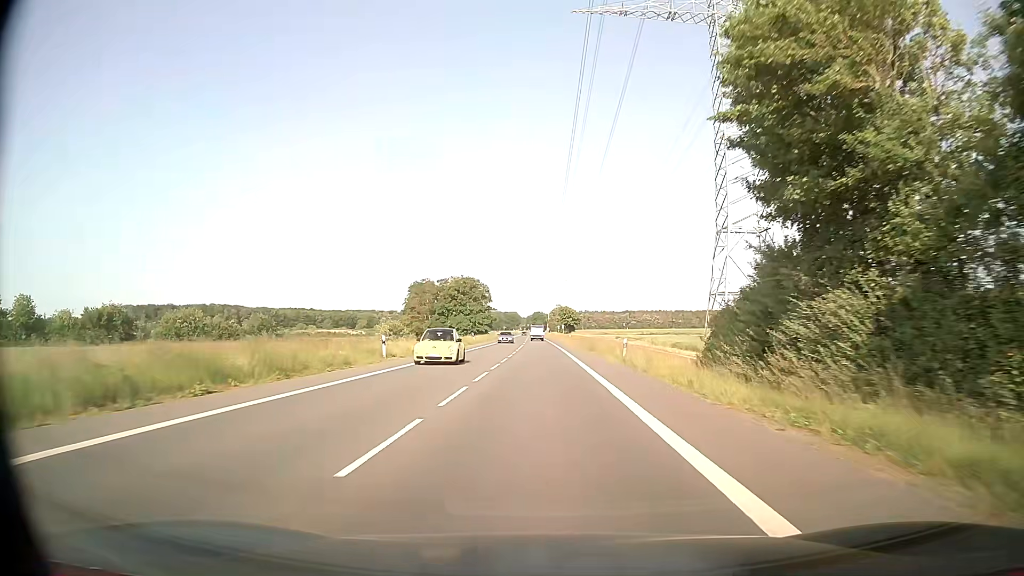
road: secondary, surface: asphalt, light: Day
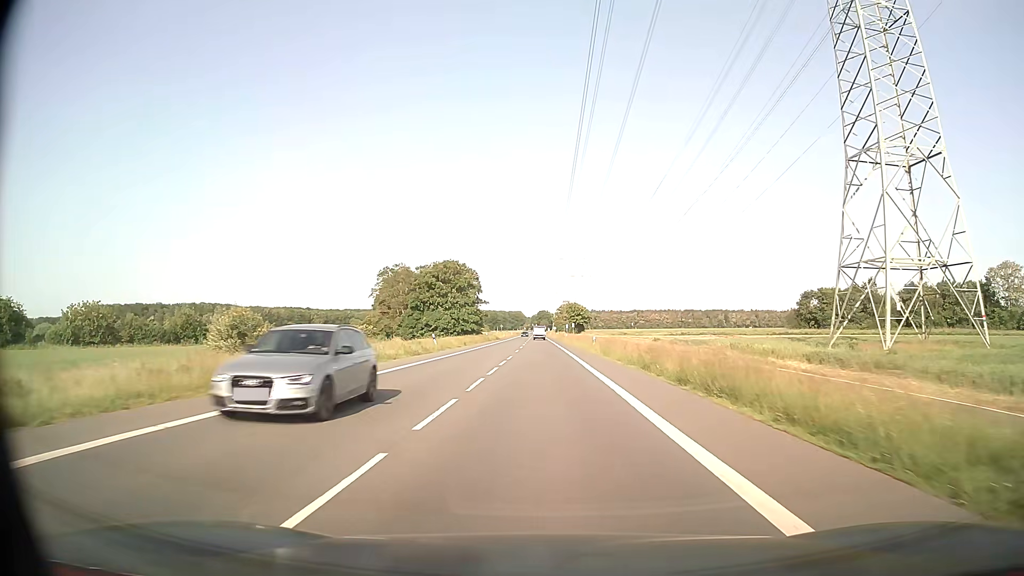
(-0.3, +33.1) m; -1°
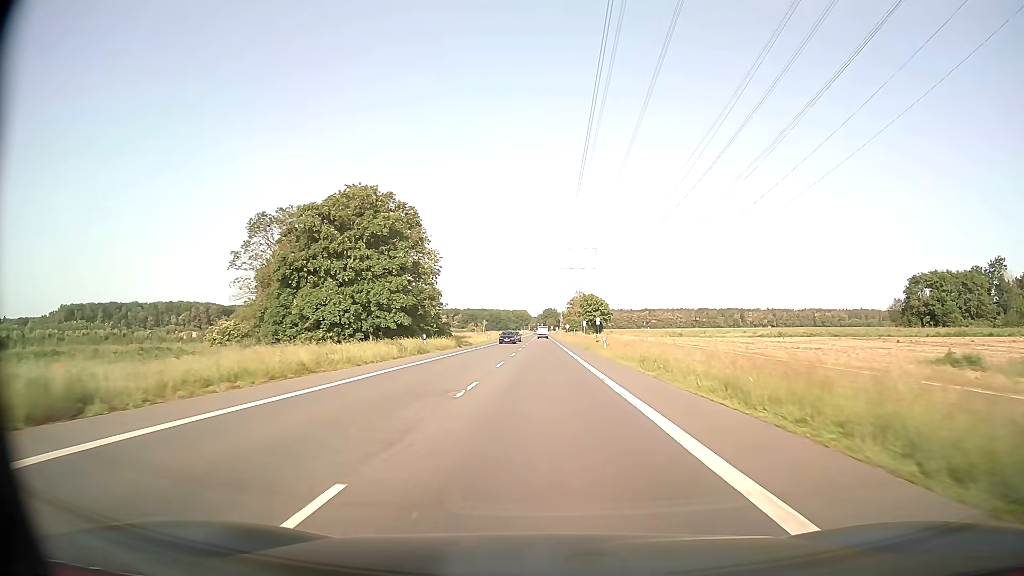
(-0.4, +56.0) m; -1°
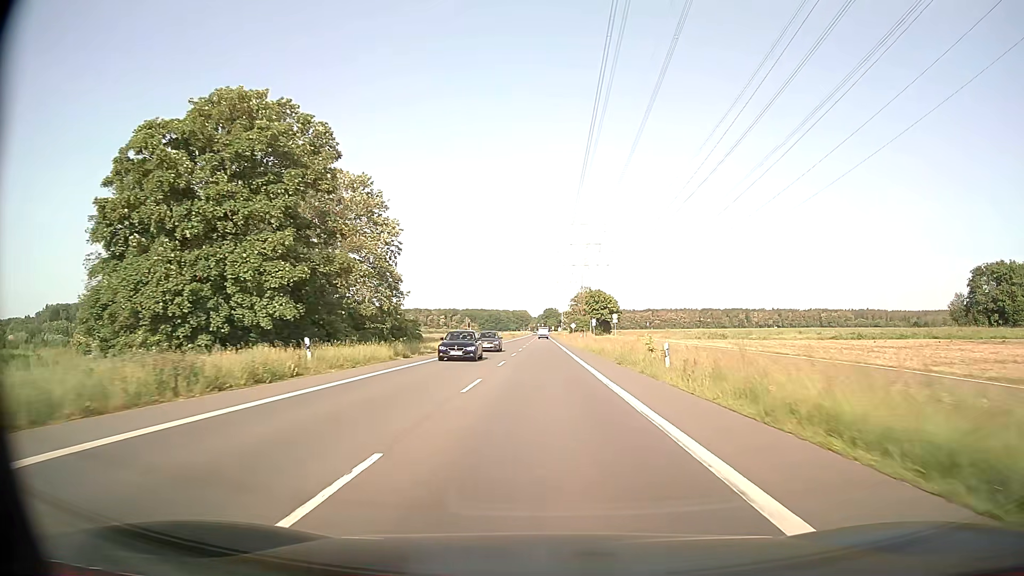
(0.0, +22.6) m; 0°
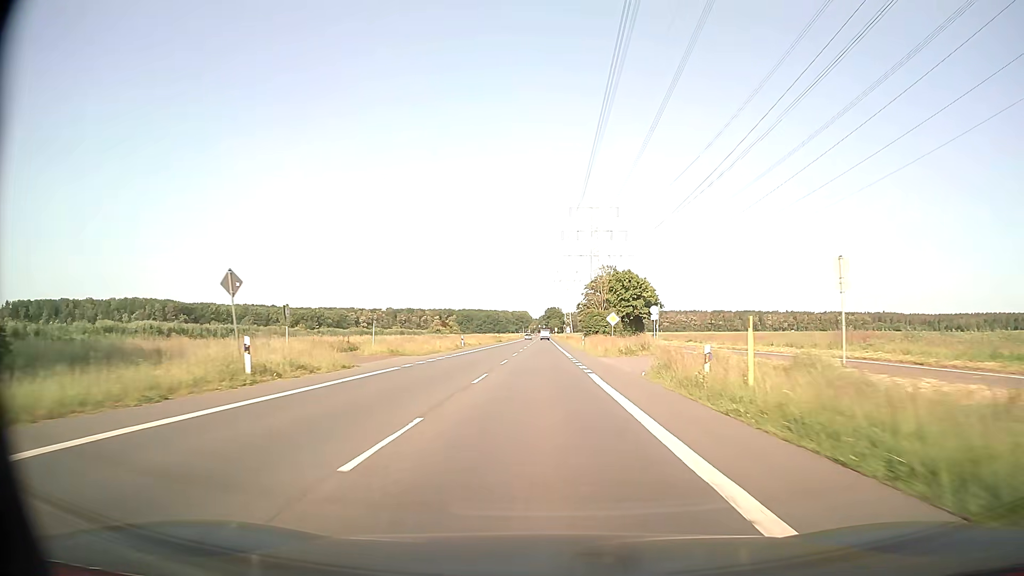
(+0.1, +57.1) m; 0°
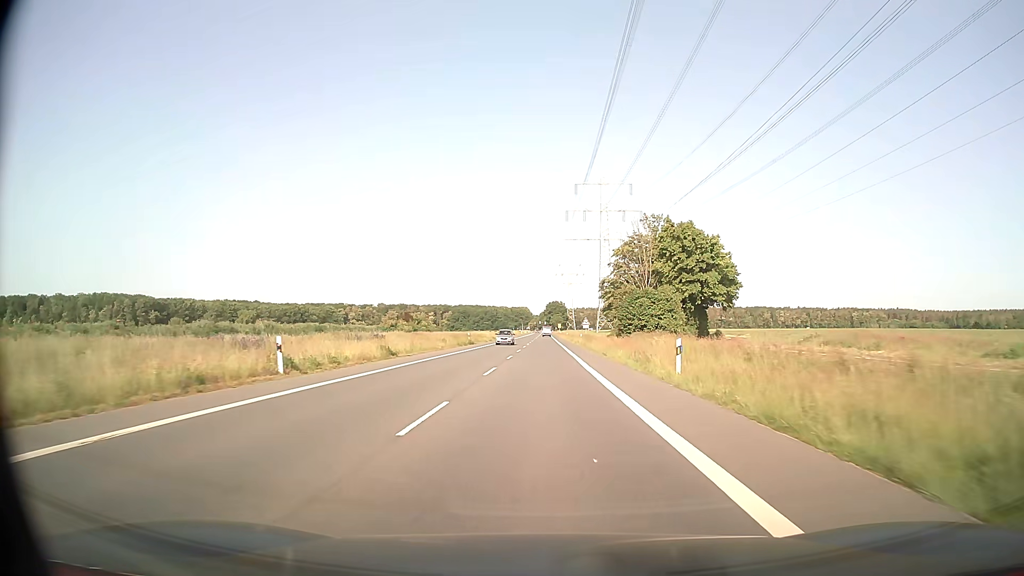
(0.0, +46.1) m; 0°
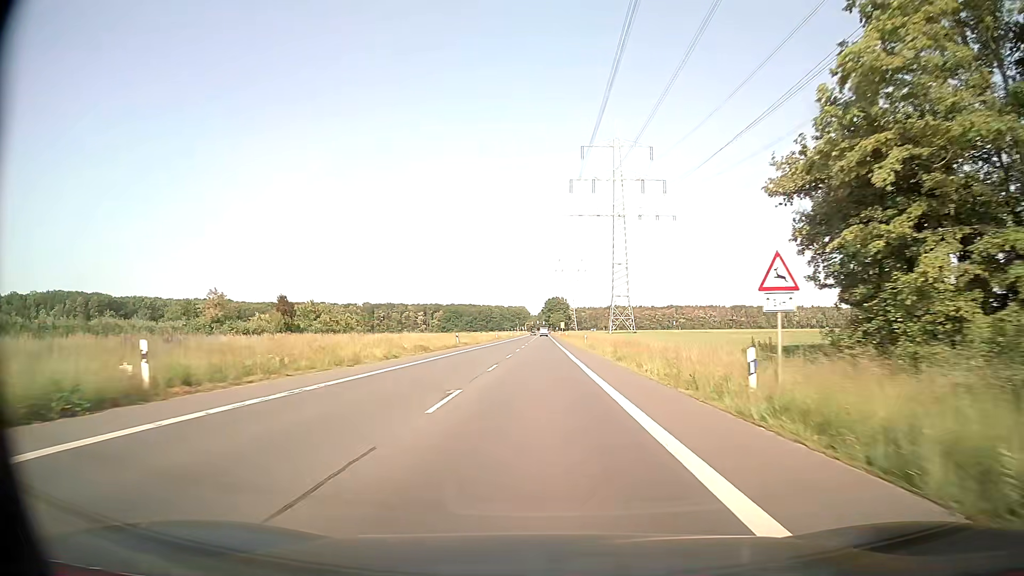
(+0.2, +58.0) m; 0°
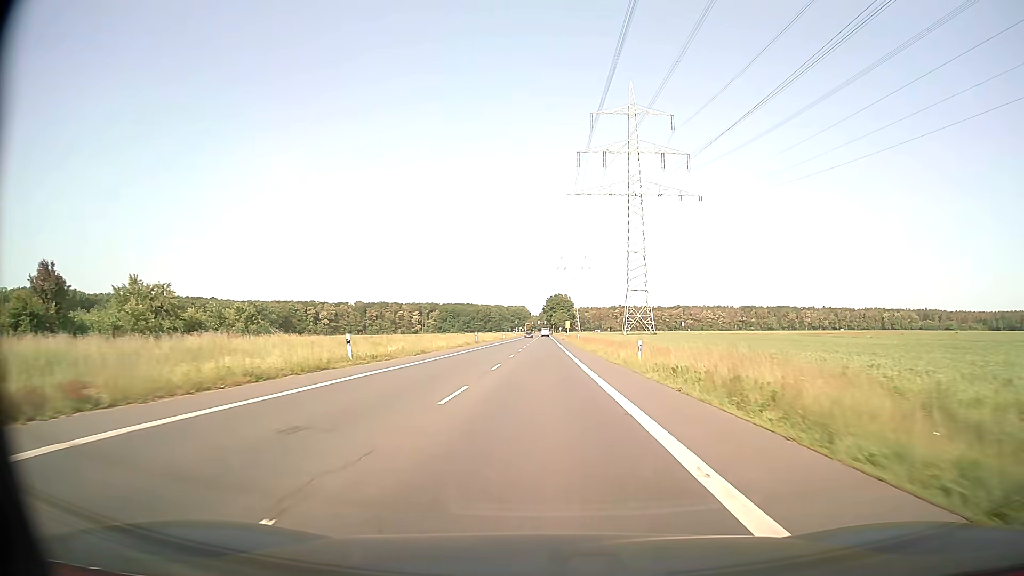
(+0.1, +34.9) m; 0°
(0, +10) (0, +20) (0, +30) (0, +40) (0, +50) (0, +60) (0, +70) (0, +80) (0, +90) (0, +100) m
